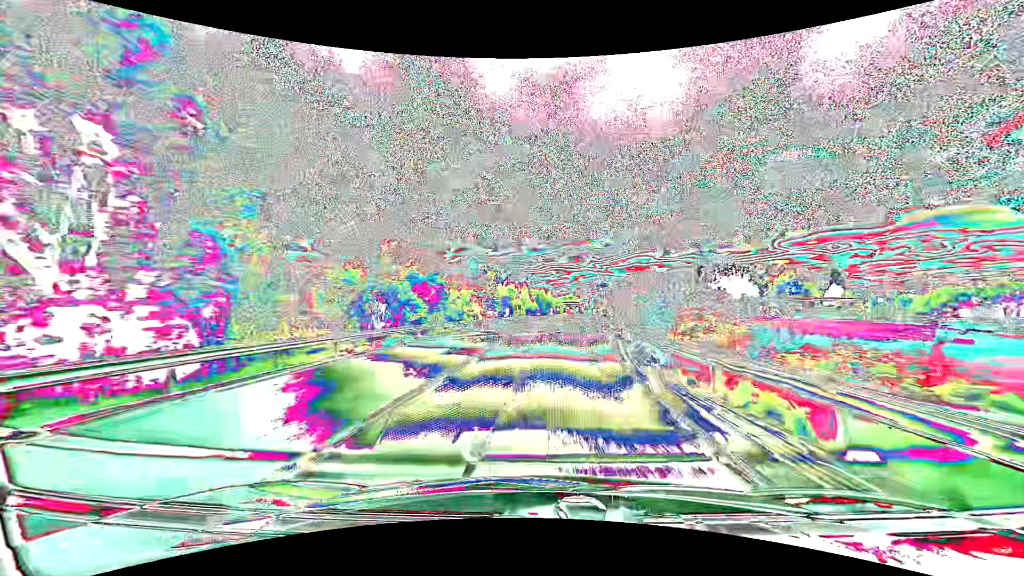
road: primary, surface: asphalt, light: Day
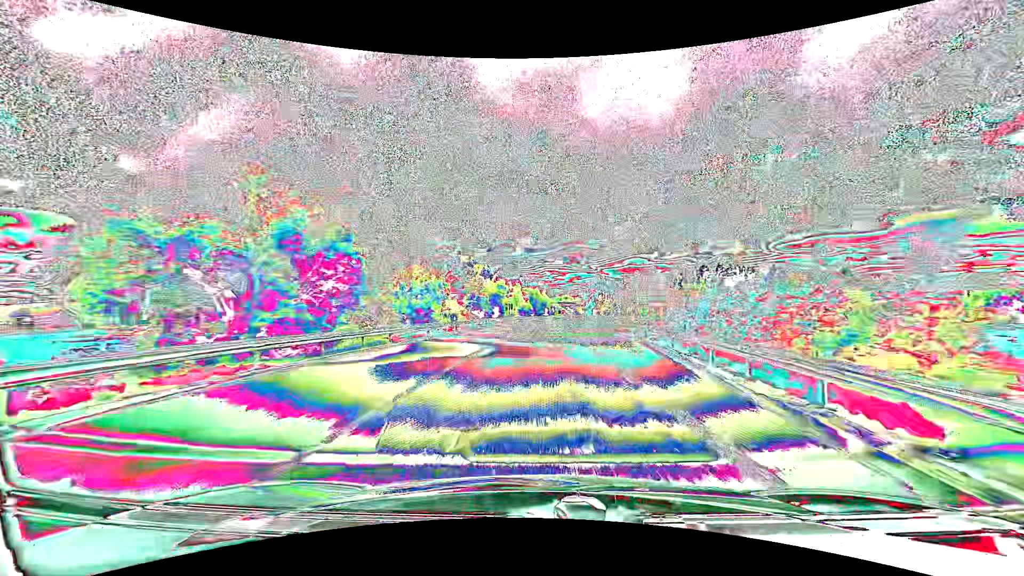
(+0.1, +16.7) m; +1°
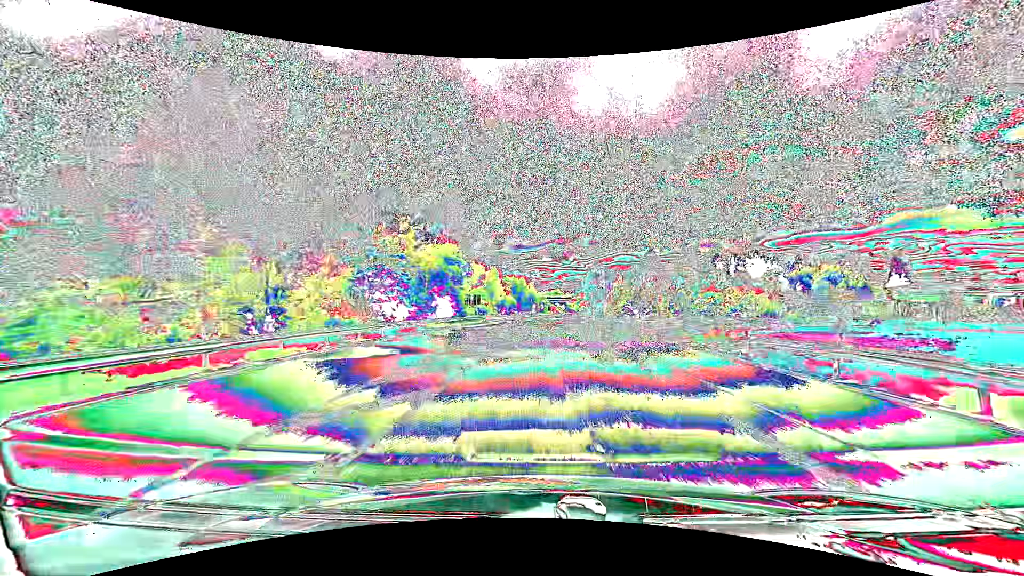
(+0.7, +47.9) m; +2°
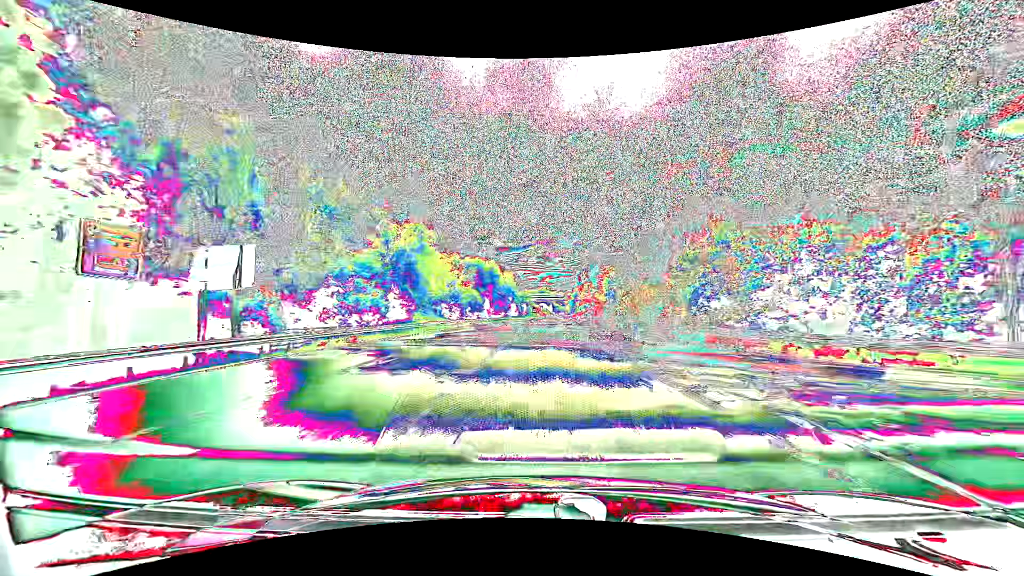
(+0.9, +60.4) m; +2°
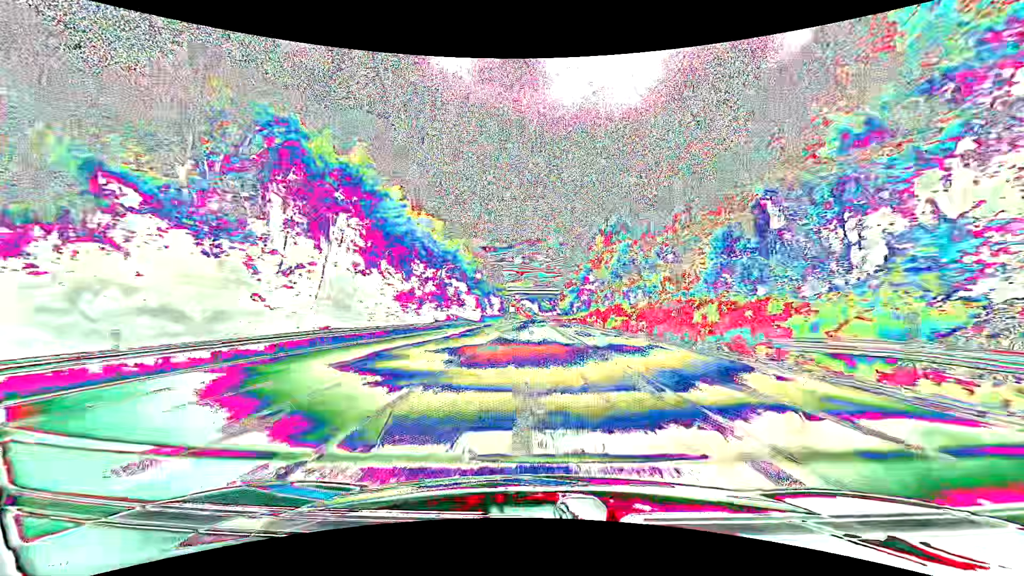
(+1.3, +75.5) m; +2°
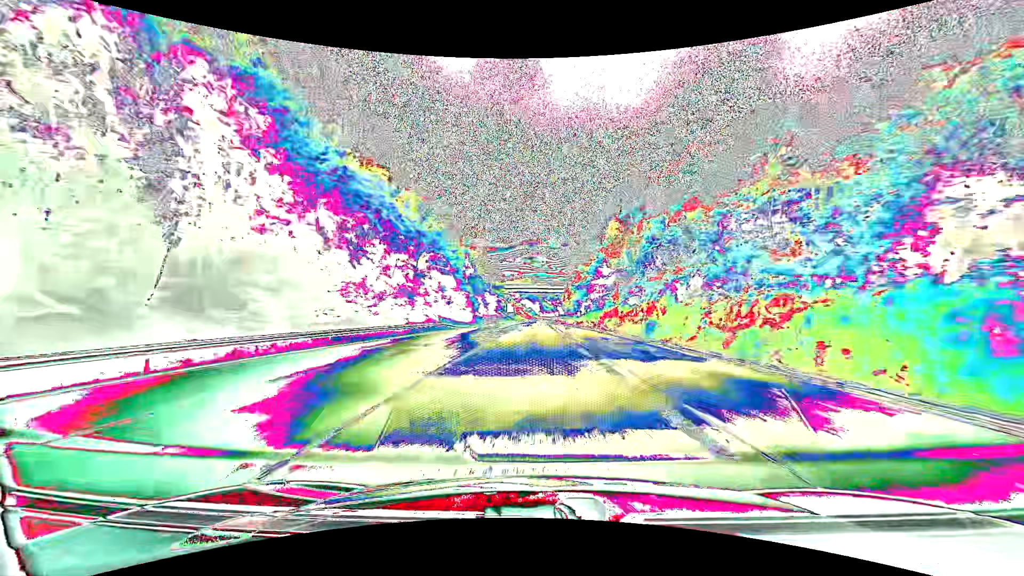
(0.0, +15.3) m; 0°
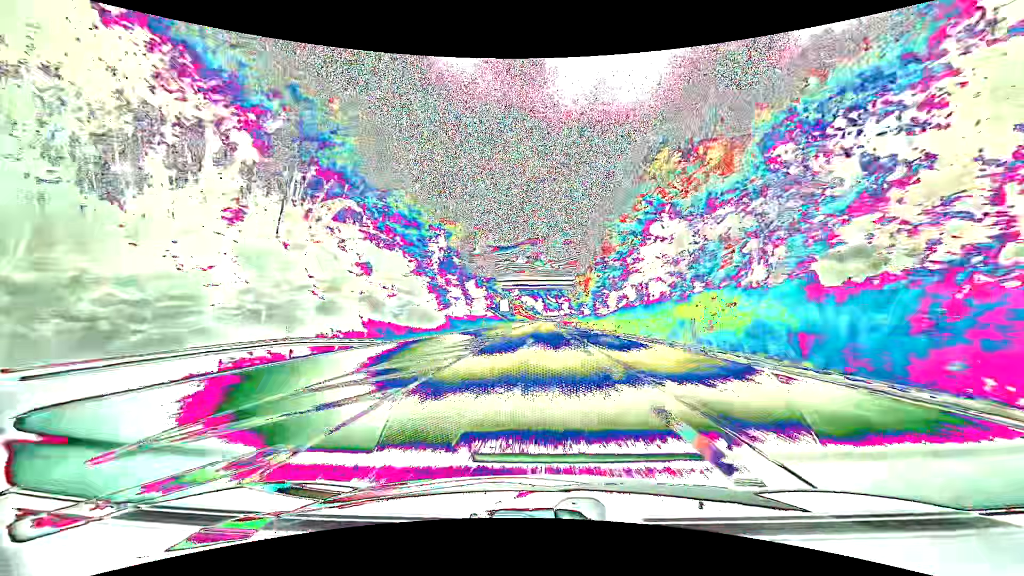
(0.0, +30.8) m; 0°
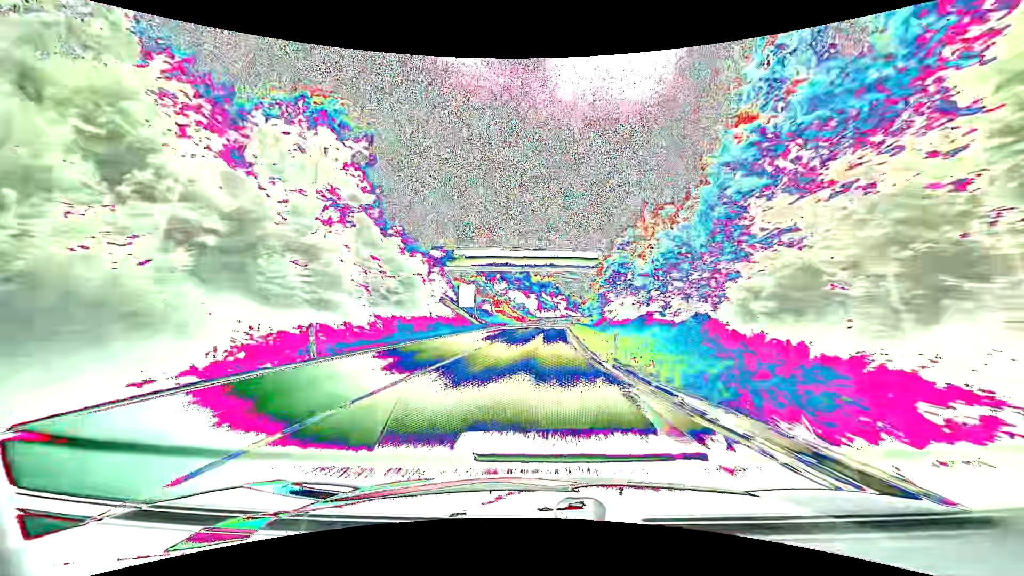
(-0.1, +46.5) m; 0°
(0, +10) (0, +20) (0, +30) (+1, +40) (+1, +50) (+1, +60) (+2, +70) (+2, +80) (+3, +90) (+4, +100) m
